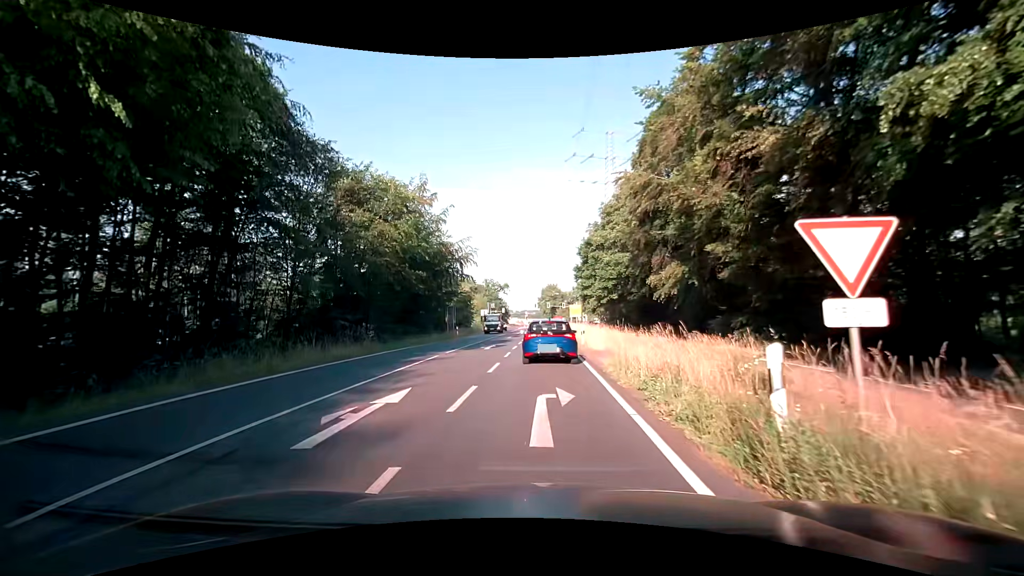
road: secondary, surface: asphalt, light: Day
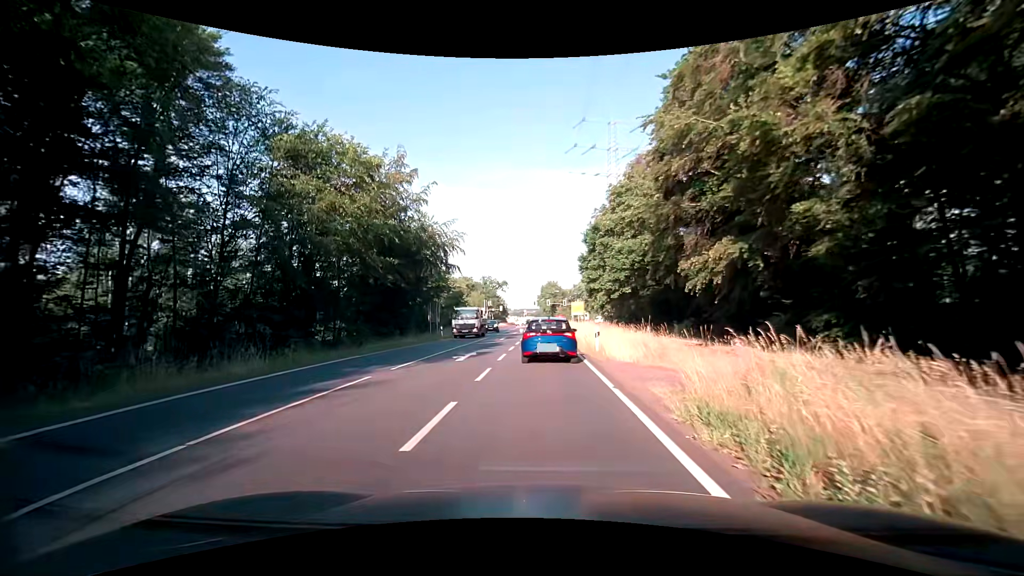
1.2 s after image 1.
(0.0, +8.3) m; 0°
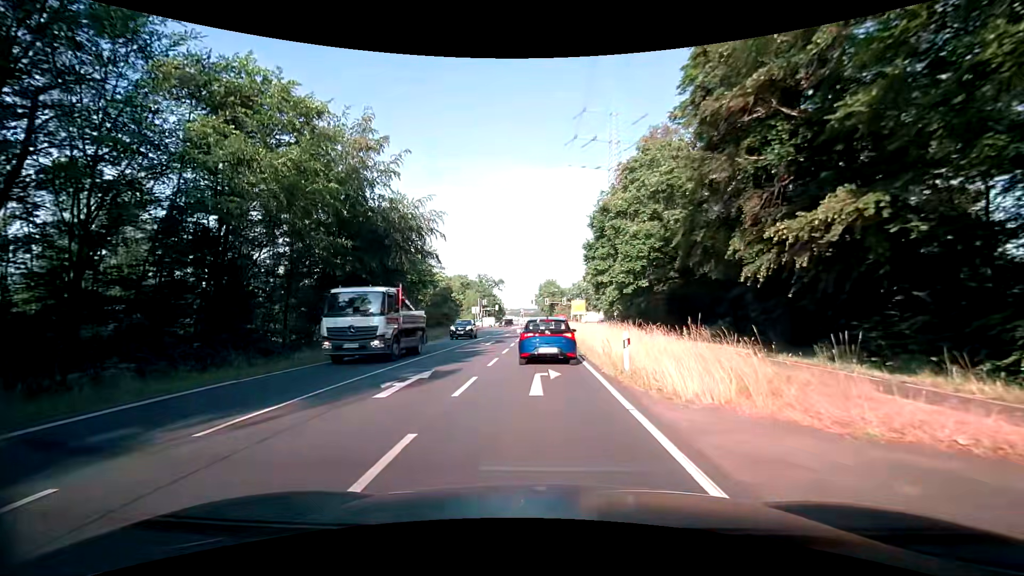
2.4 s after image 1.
(0.0, +8.3) m; 0°
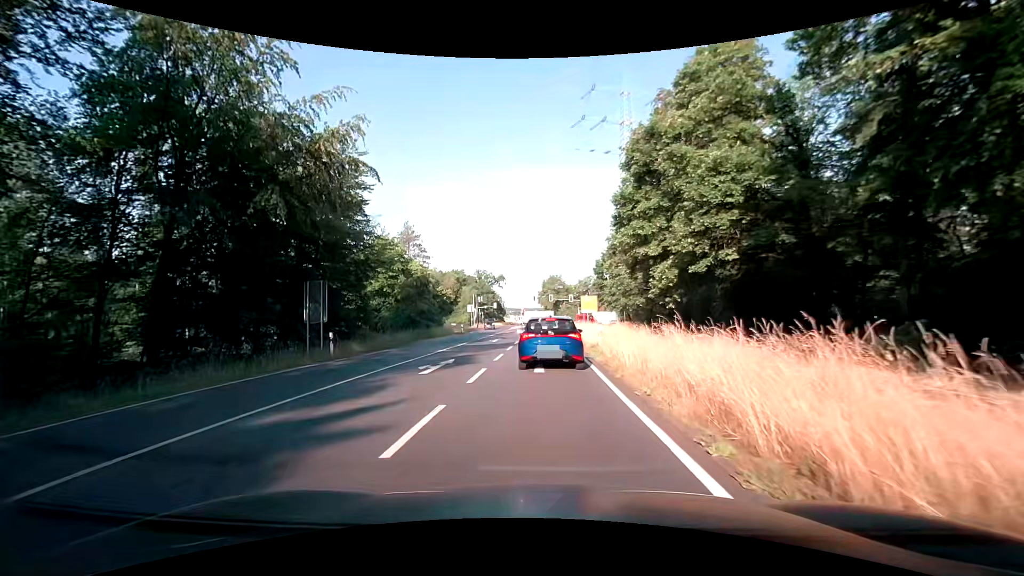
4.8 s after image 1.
(0.0, +16.1) m; 0°
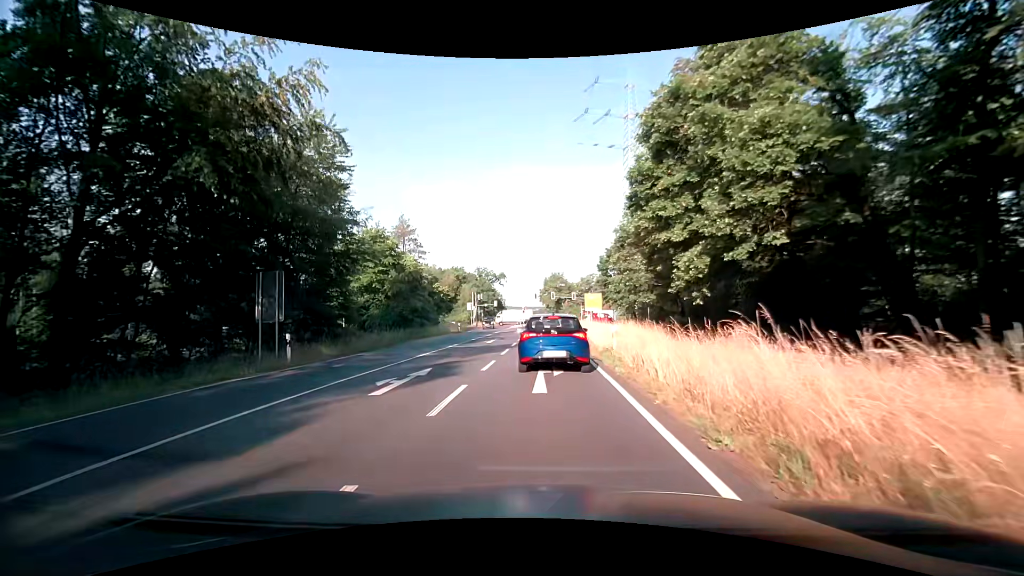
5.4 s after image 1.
(0.0, +3.9) m; 0°
